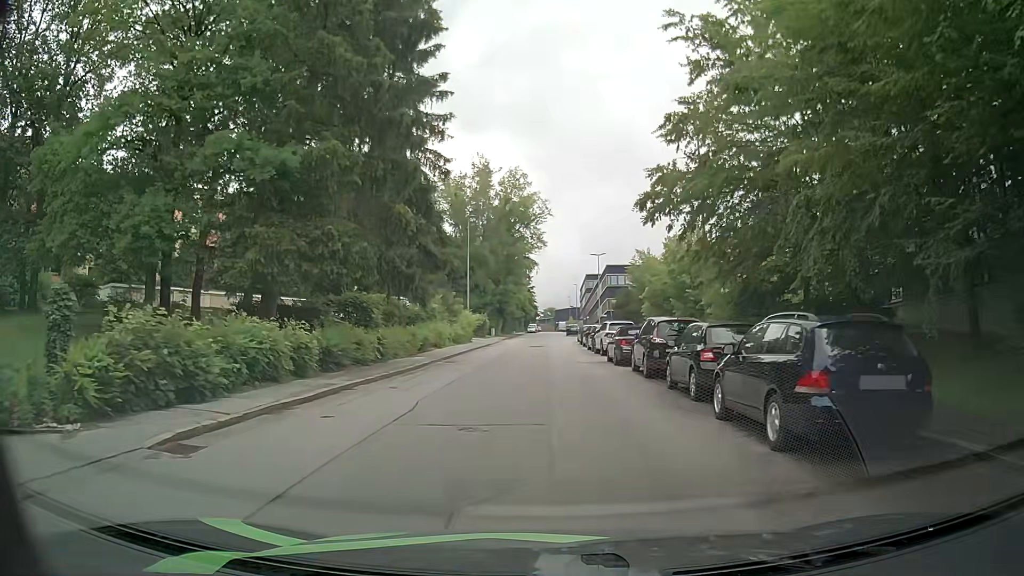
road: residential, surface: asphalt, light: Day
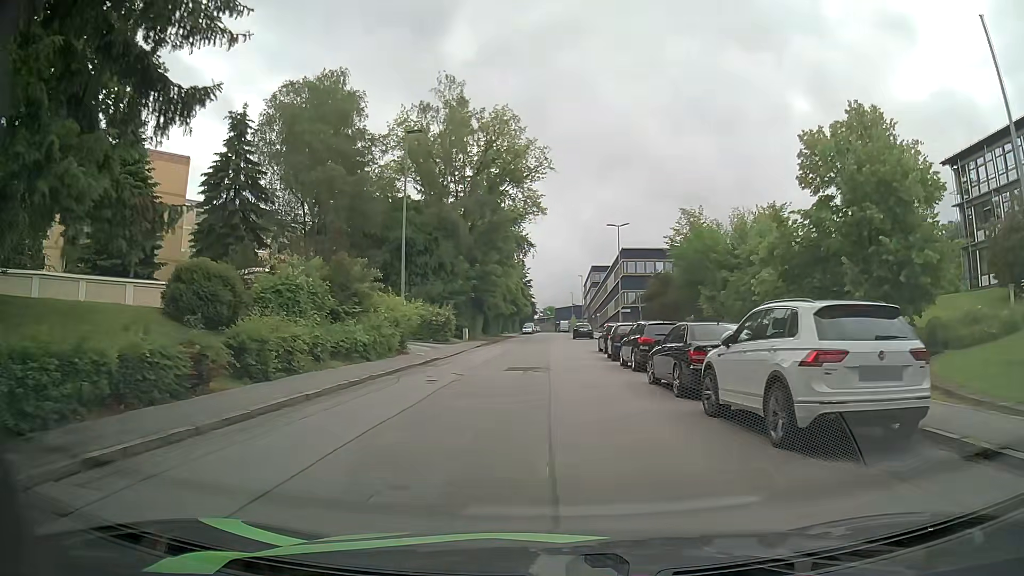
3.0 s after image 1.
(0.0, +24.9) m; +1°
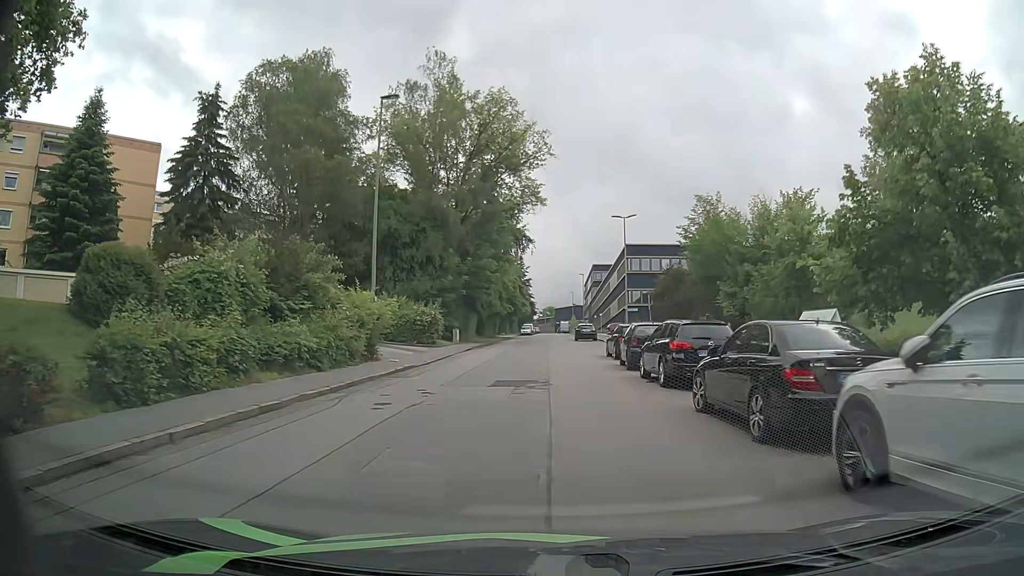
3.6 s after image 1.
(-0.1, +5.1) m; 0°
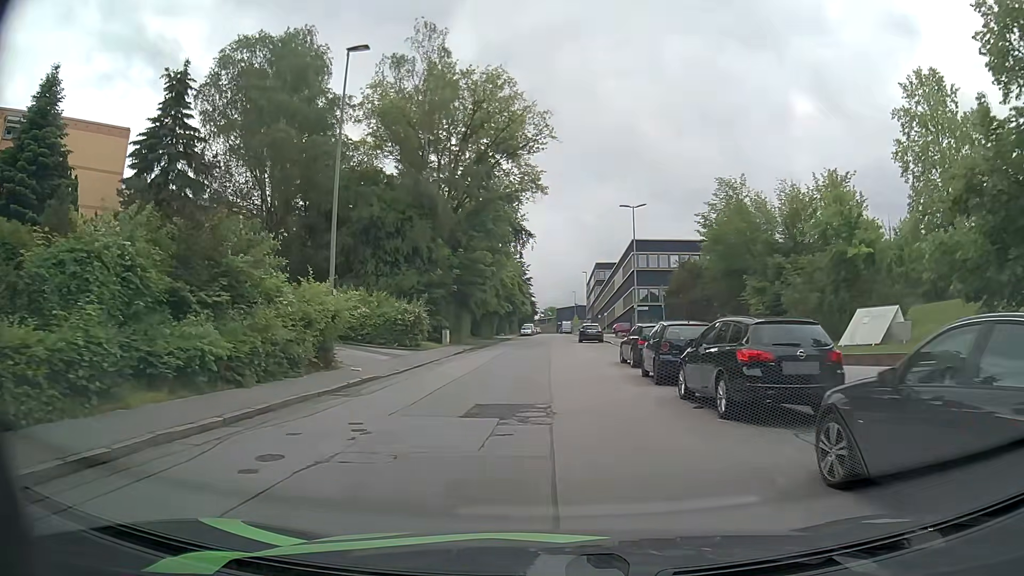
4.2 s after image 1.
(0.0, +5.2) m; -1°
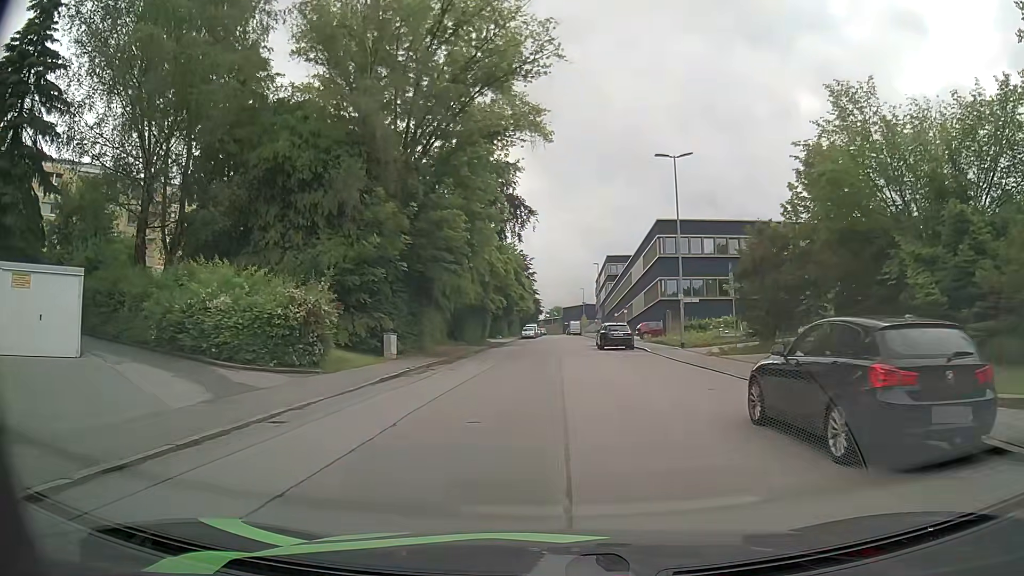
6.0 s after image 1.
(0.0, +15.6) m; -1°
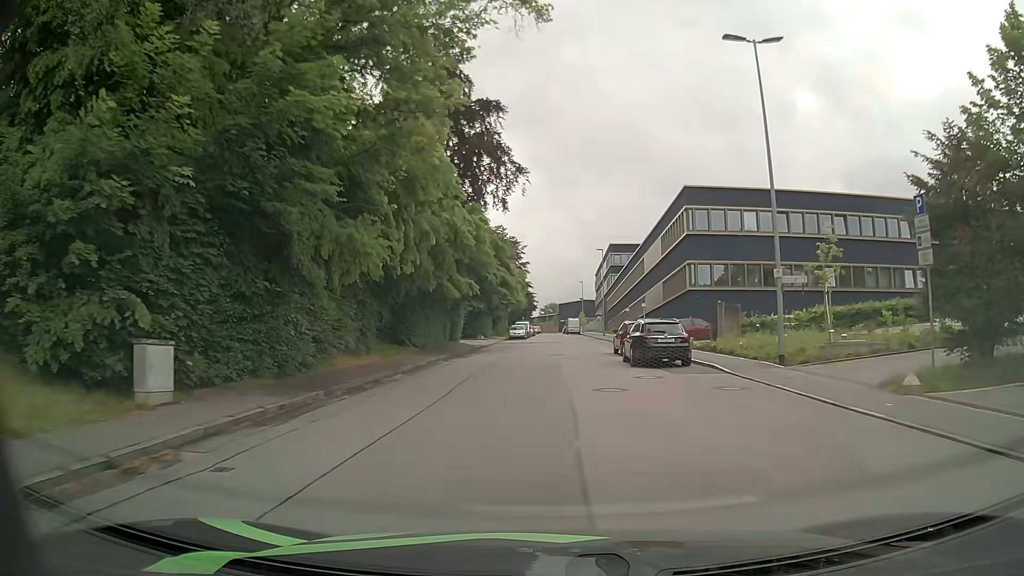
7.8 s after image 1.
(+0.1, +15.7) m; +1°
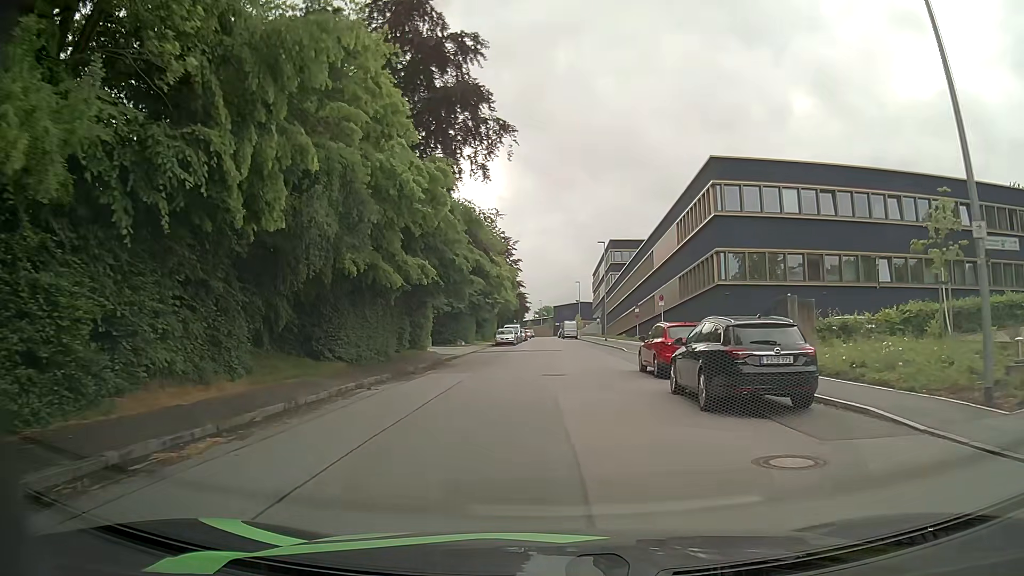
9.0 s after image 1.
(0.0, +10.3) m; 0°
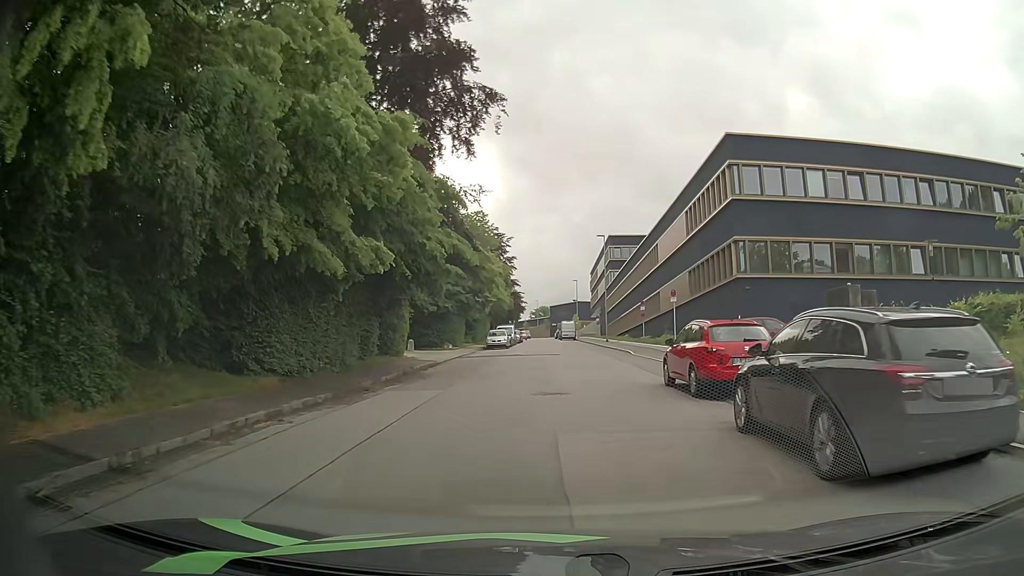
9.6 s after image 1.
(0.0, +5.0) m; -1°
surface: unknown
(0, +10) (+1, +20) (+1, +30) (+2, +40) (+2, +50) (+2, +60) (+2, +70) (+1, +80) (+1, +90) (+1, +100) m
